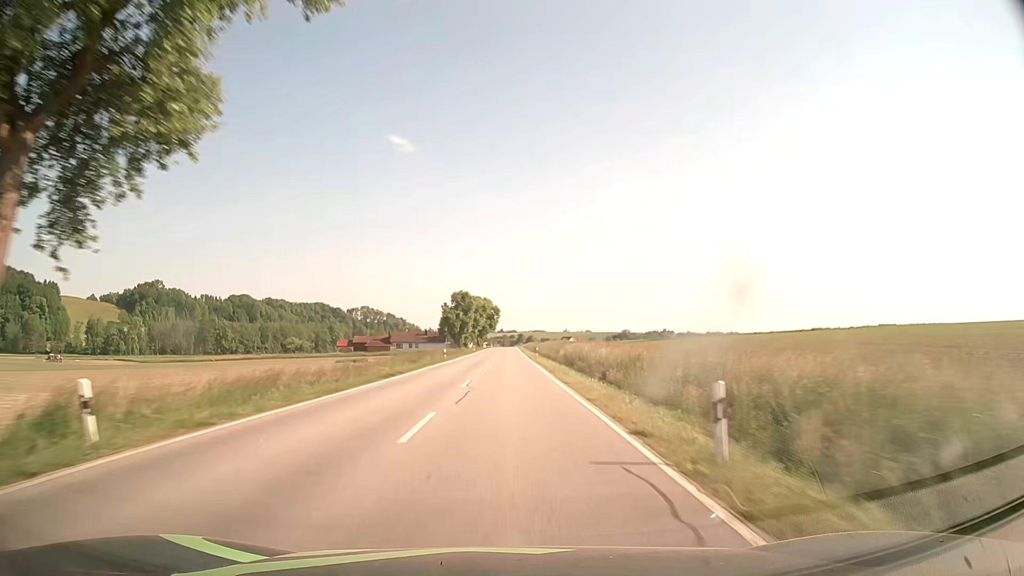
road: secondary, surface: asphalt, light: Day
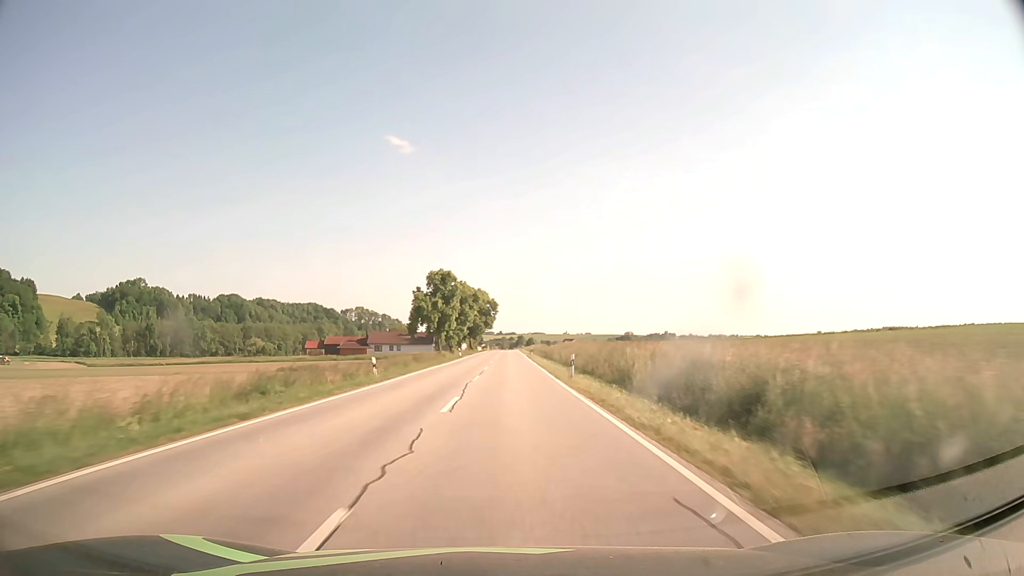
(0.0, +31.6) m; 0°
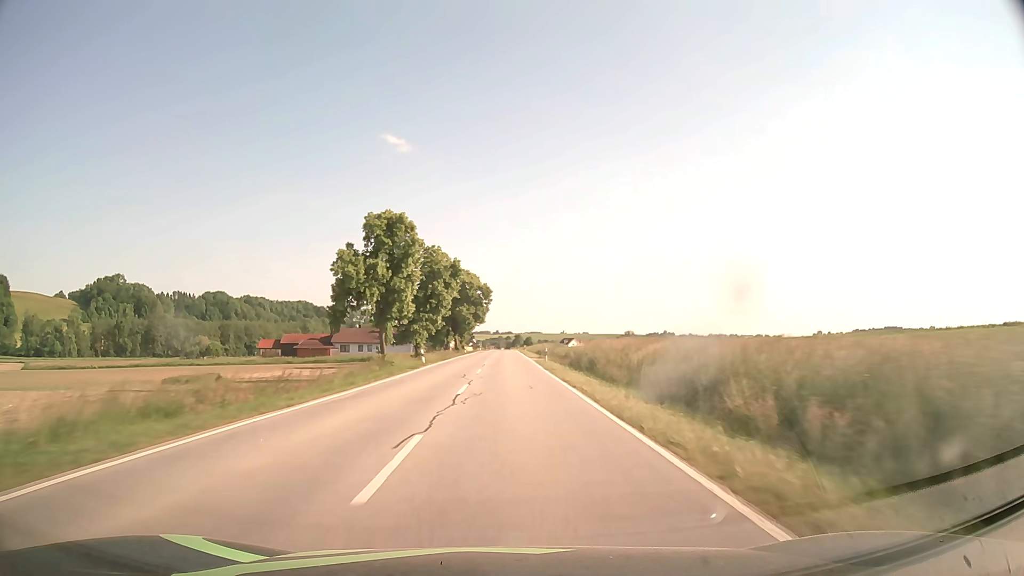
(0.0, +31.6) m; 0°
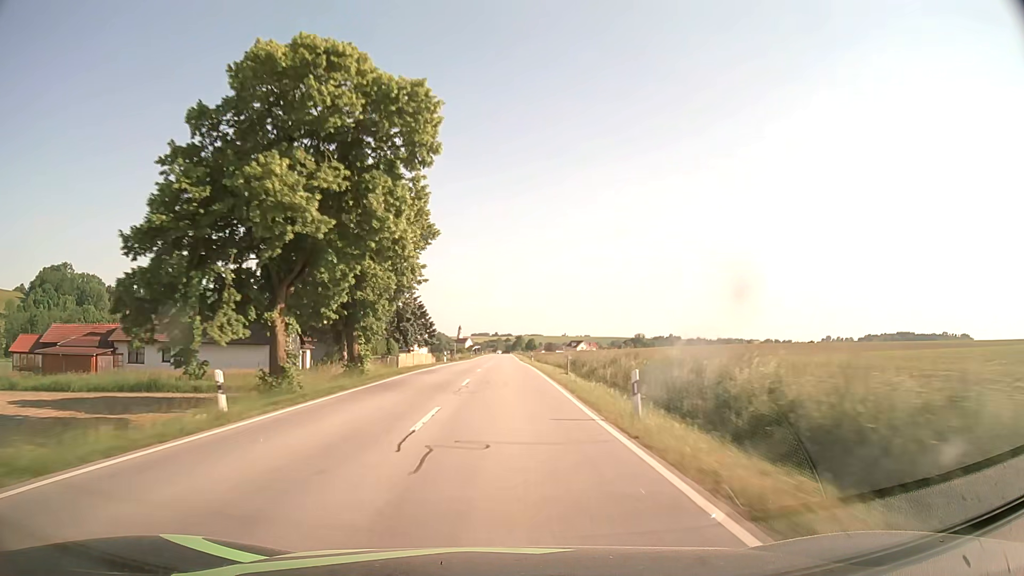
(+0.3, +78.9) m; 0°
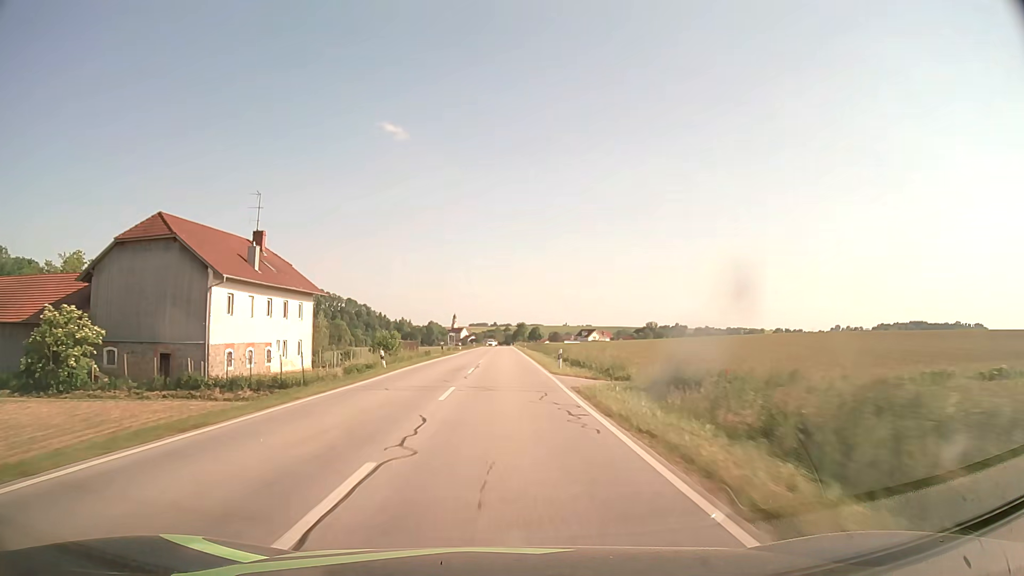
(+0.1, +79.1) m; 0°
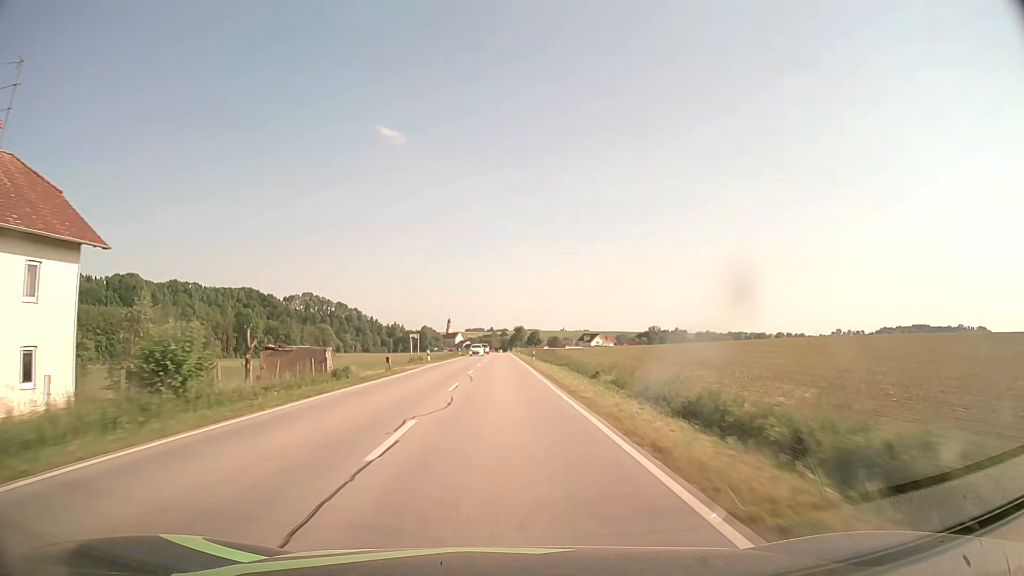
(+0.1, +31.7) m; 0°
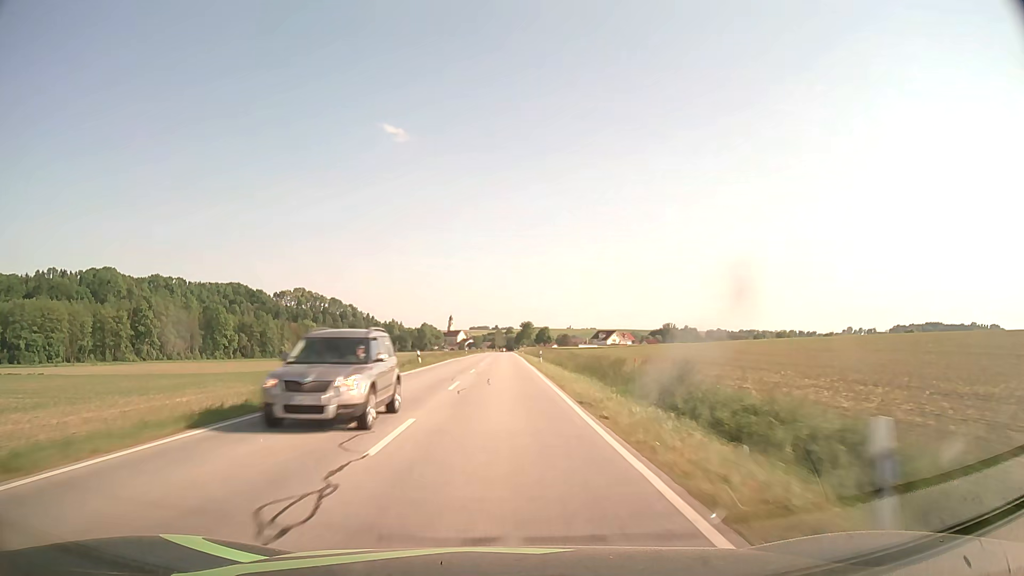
(-0.1, +47.4) m; -1°
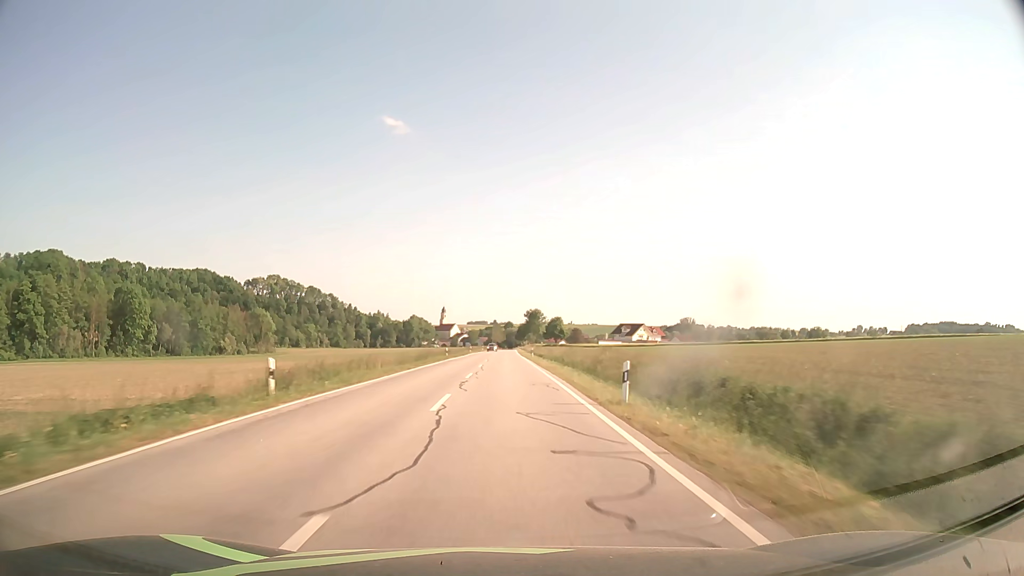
(-0.2, +79.0) m; 0°
(0, +10) (0, +20) (0, +30) (0, +40) (0, +50) (0, +60) (0, +70) (0, +80) (0, +90) (0, +100) m
